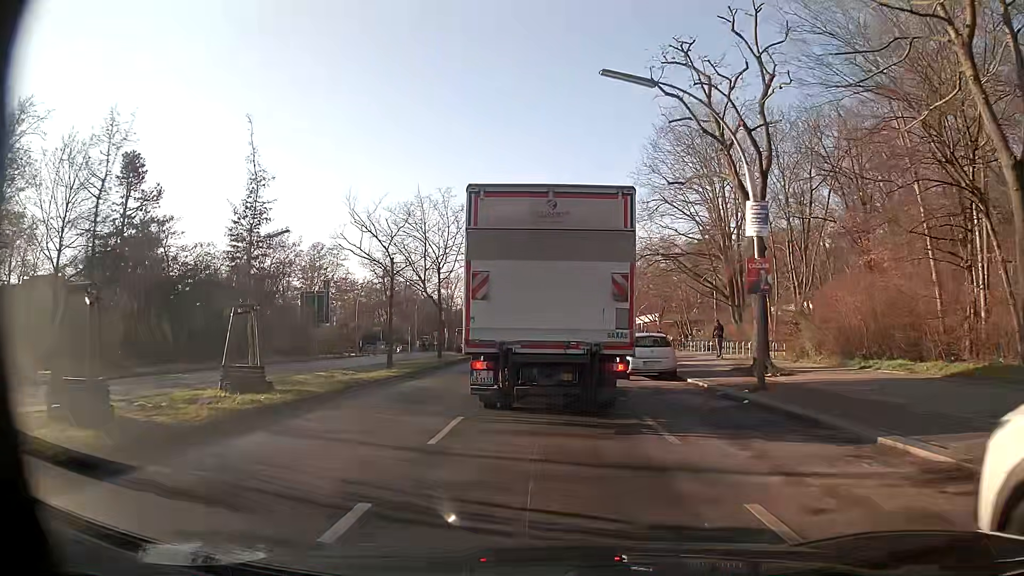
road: secondary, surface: asphalt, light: Day
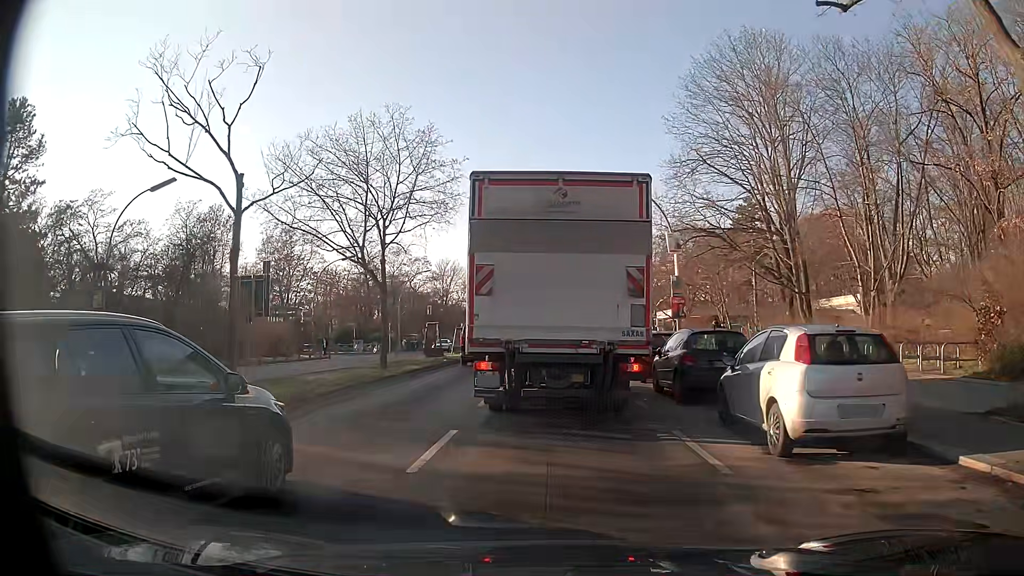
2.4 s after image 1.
(-0.1, +13.8) m; 0°
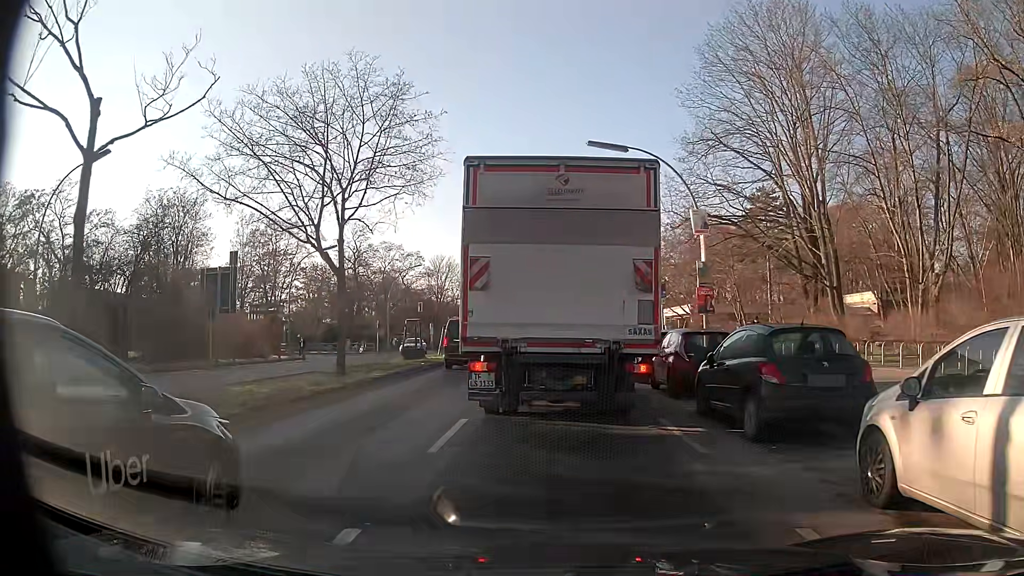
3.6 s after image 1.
(-0.1, +4.8) m; -2°
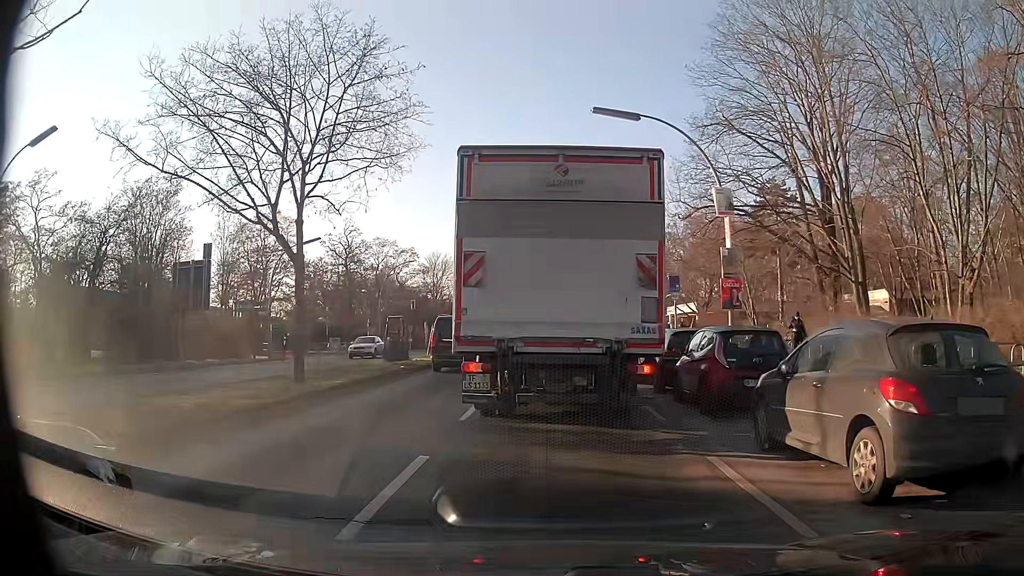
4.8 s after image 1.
(+0.1, +3.1) m; +2°
